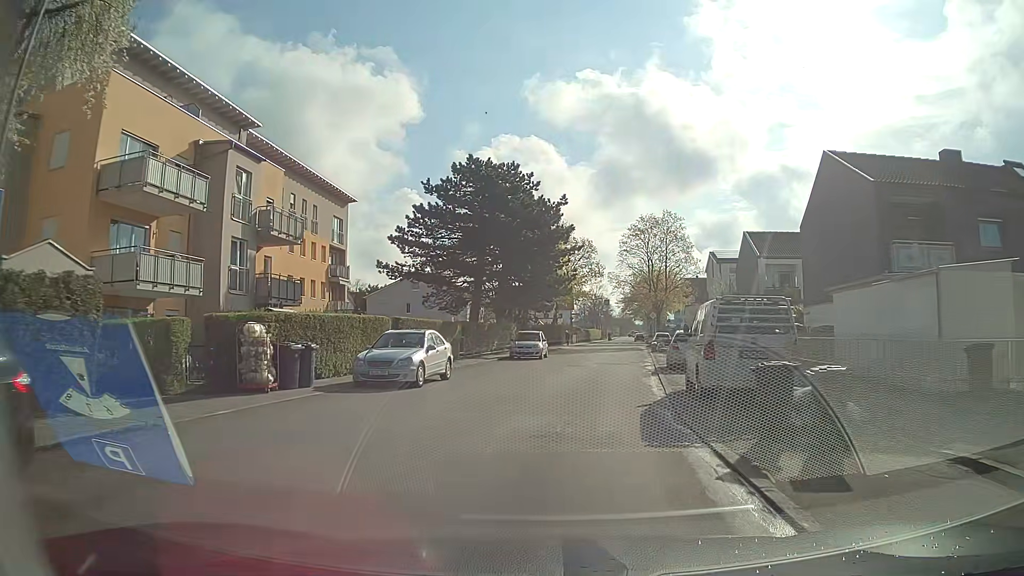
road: residential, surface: asphalt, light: Day
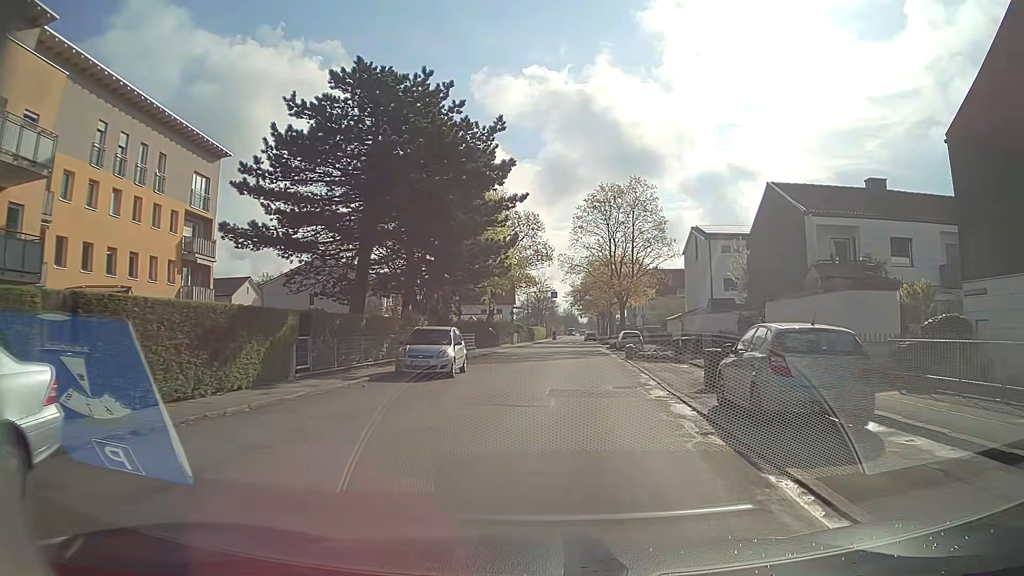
(+0.5, +15.7) m; +4°
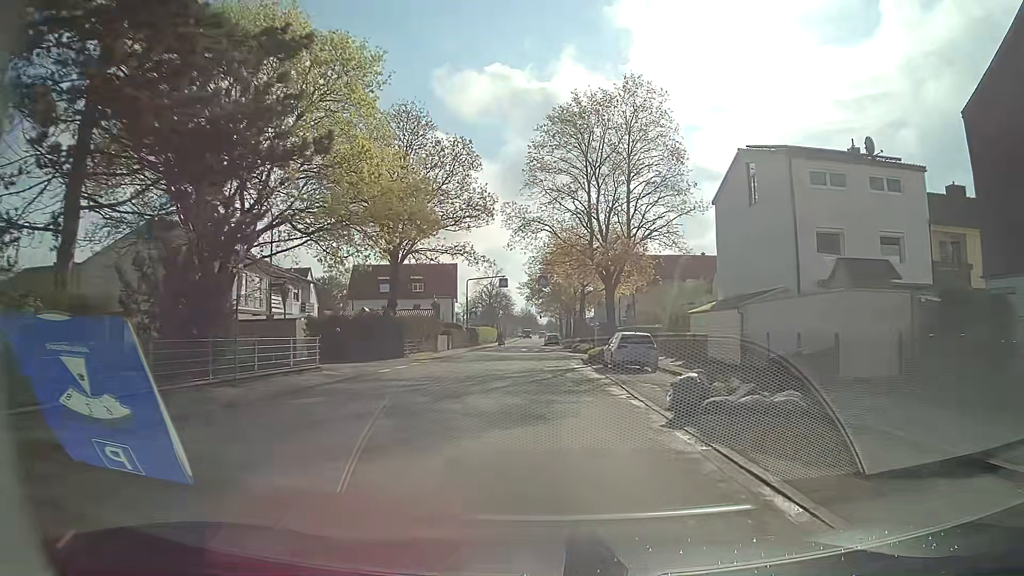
(+1.1, +23.6) m; +4°
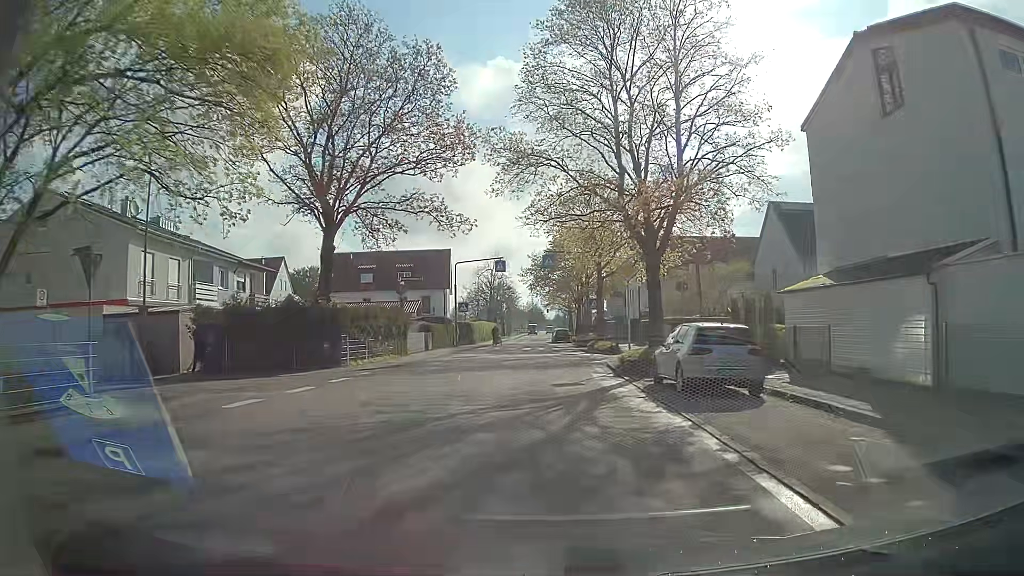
(-0.1, +12.0) m; -2°
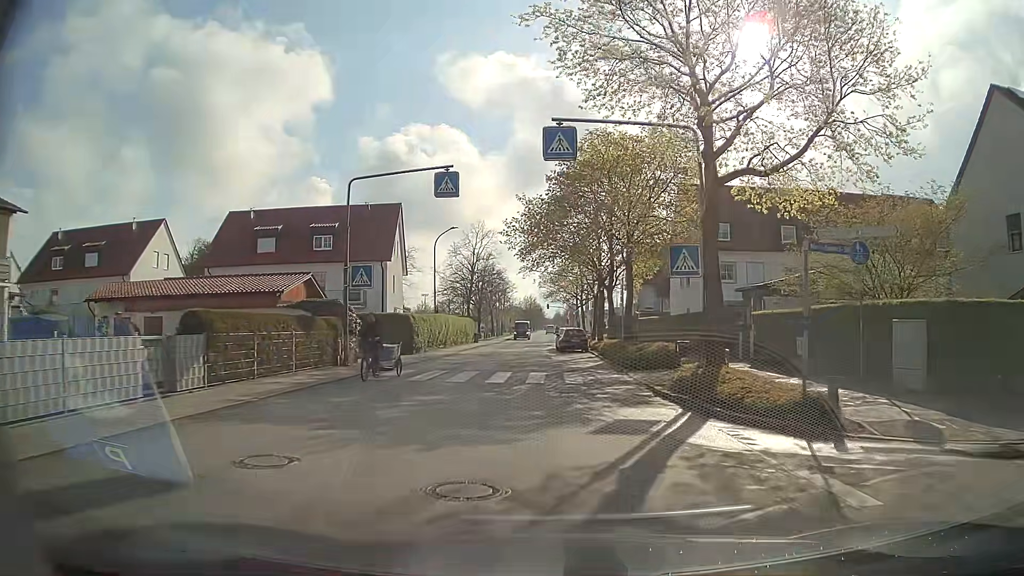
(0.0, +28.6) m; 0°
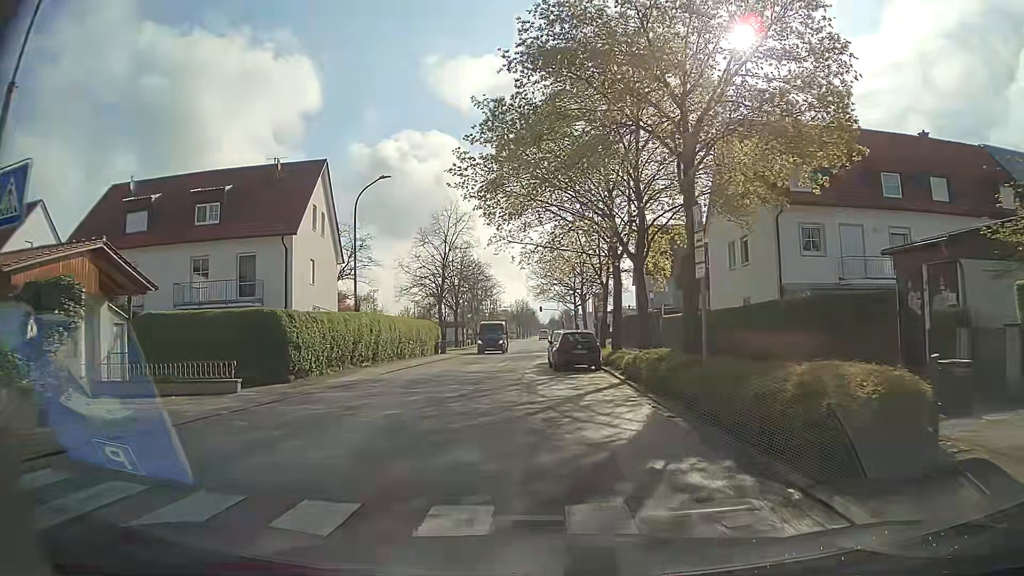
(+0.4, +15.9) m; 0°
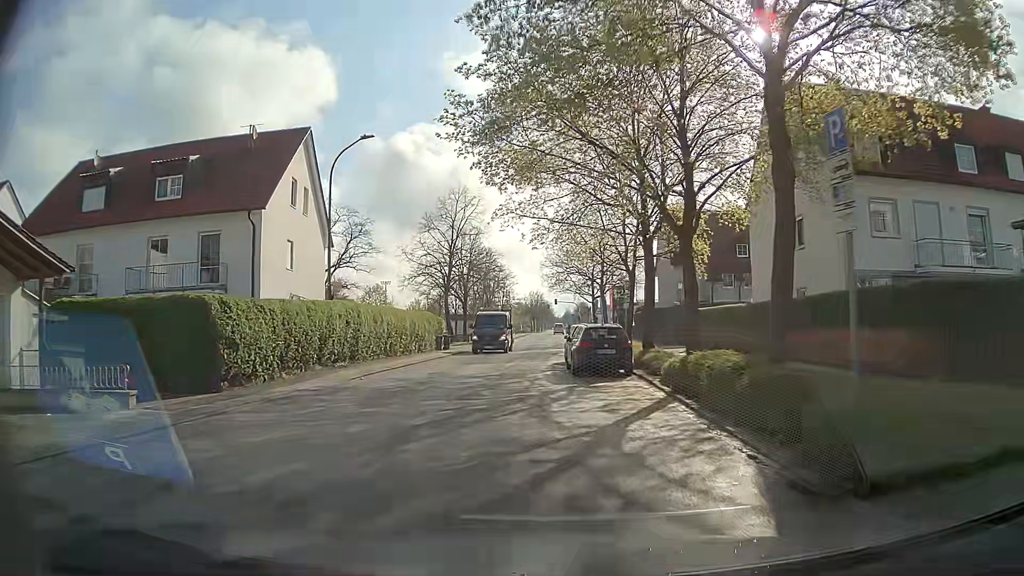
(0.0, +5.1) m; 0°
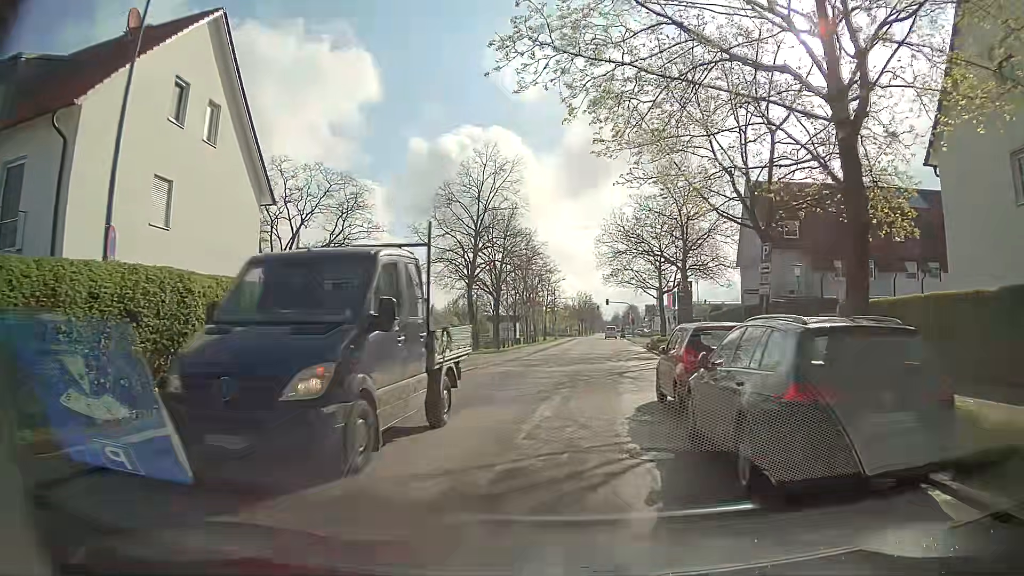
(-0.7, +13.9) m; -5°
(0, +10) (+1, +20) (+2, +30) (+3, +40) (+4, +50) (+6, +60) (+7, +70) (+8, +80) (+9, +90) (+9, +99) m
